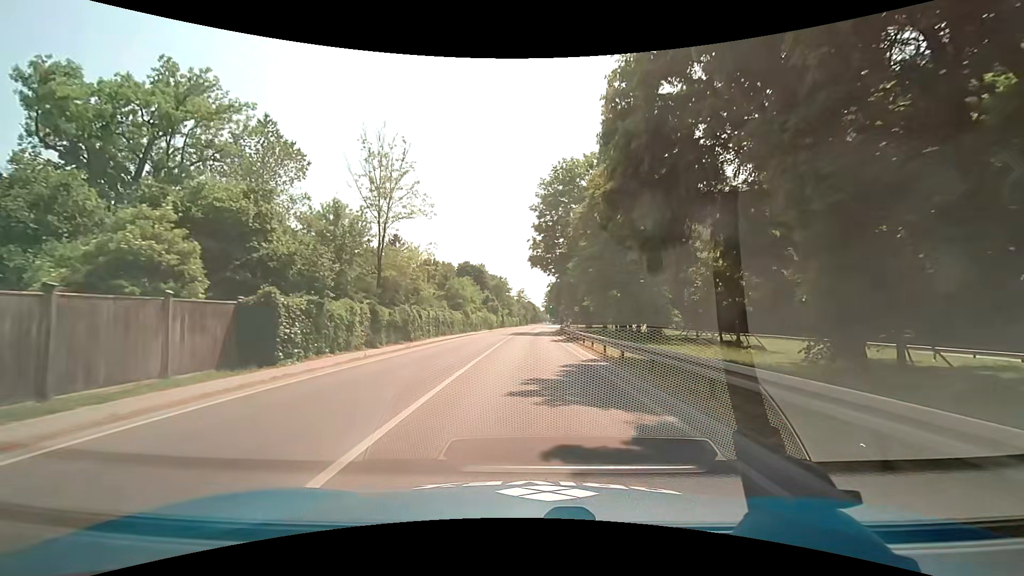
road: secondary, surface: asphalt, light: Day
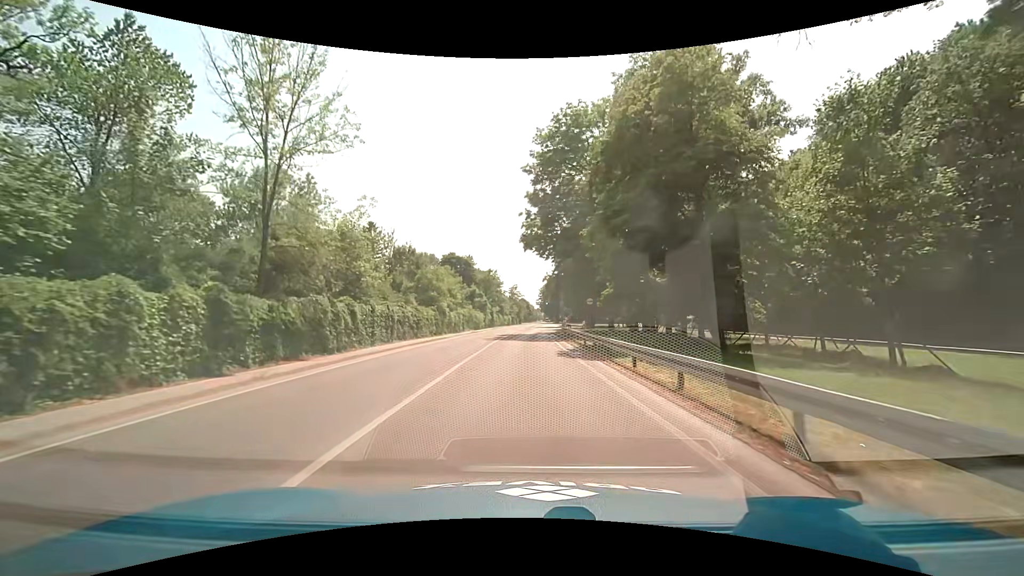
(0.0, +15.2) m; 0°
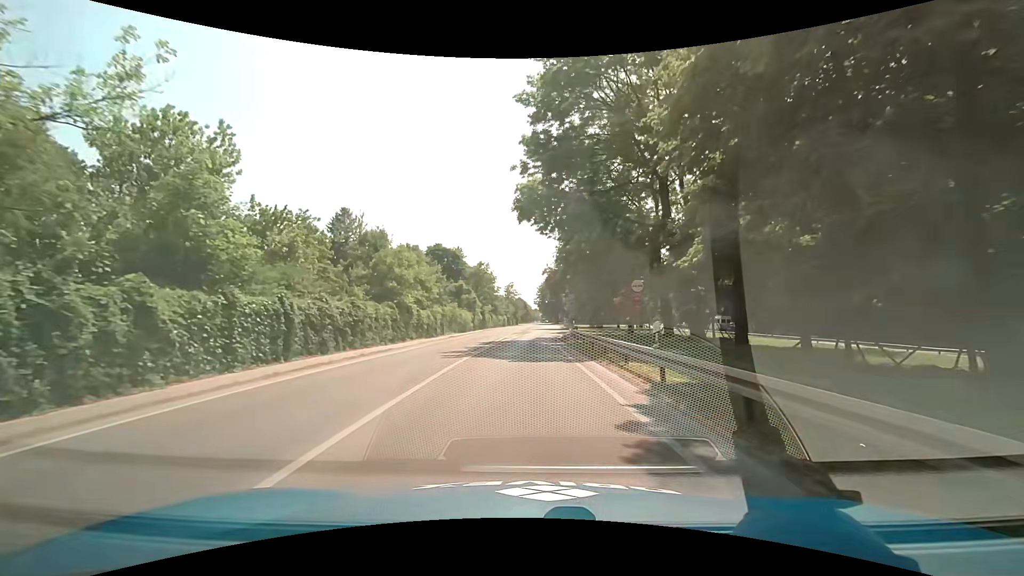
(+0.1, +15.3) m; 0°
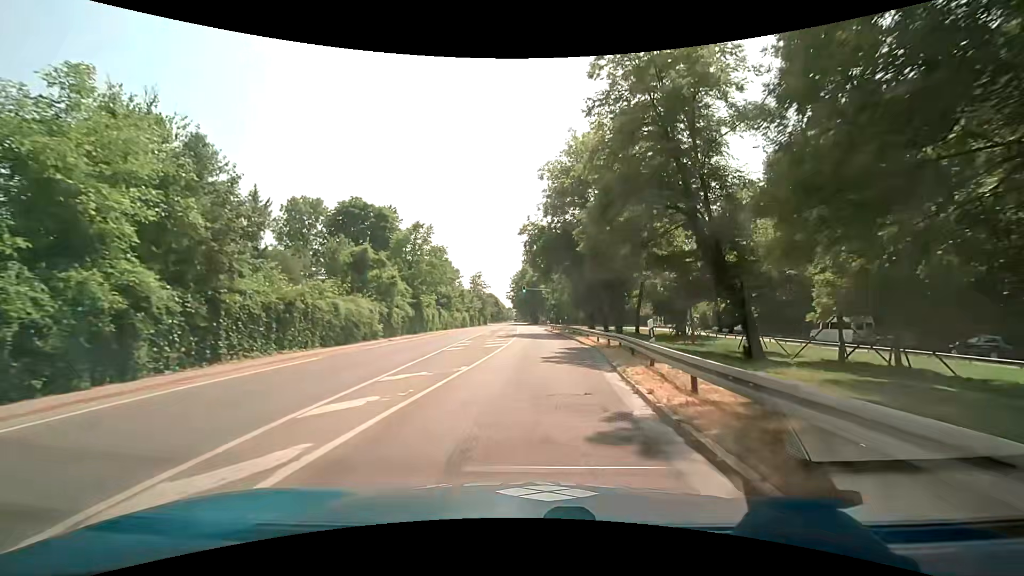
(+0.7, +38.1) m; +3°
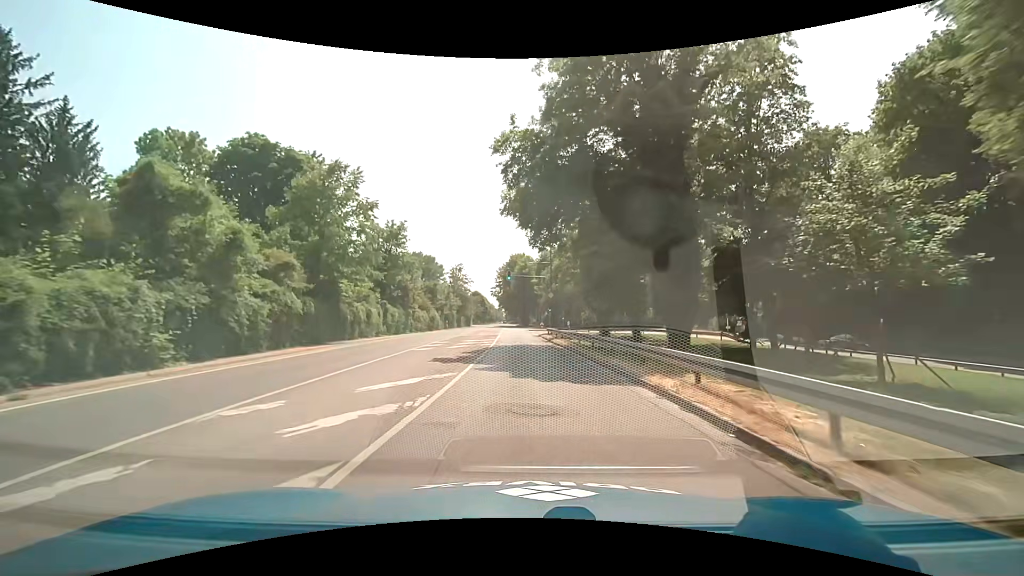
(+0.3, +22.8) m; +1°
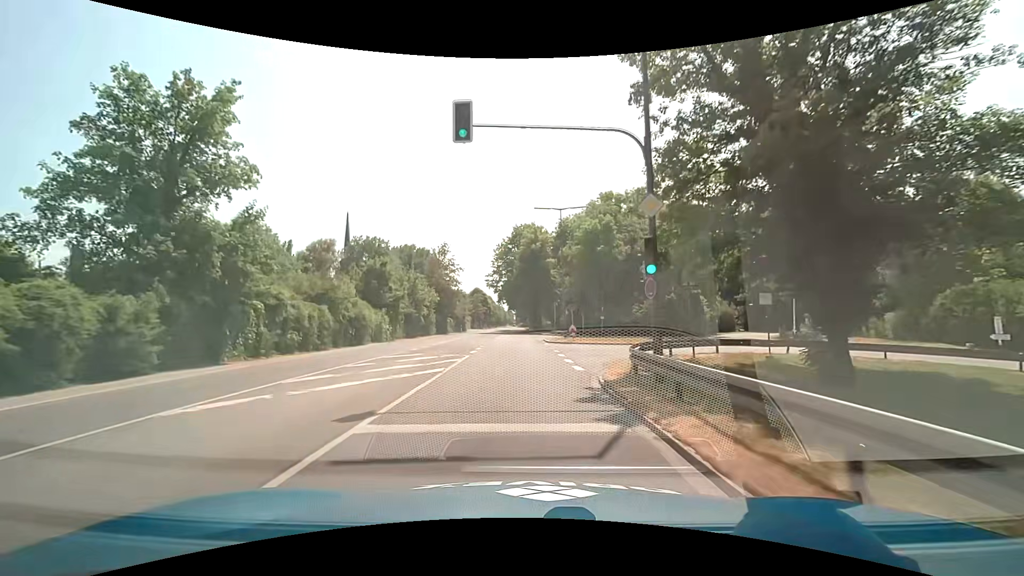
(-0.2, +38.0) m; -1°
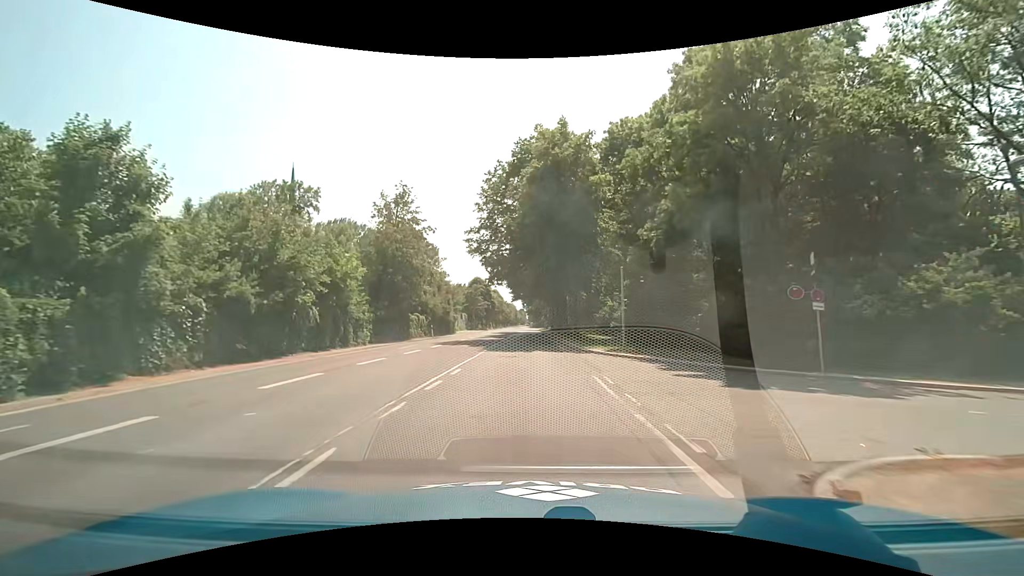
(-0.8, +38.0) m; -2°
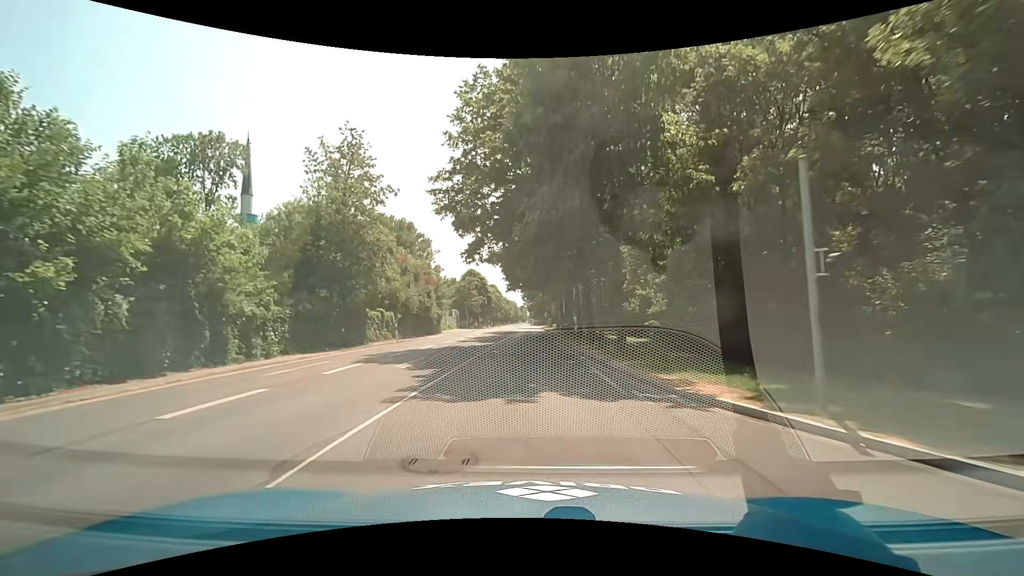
(0.0, +15.2) m; 0°
(0, +10) (0, +20) (0, +30) (0, +40) (0, +50) (0, +60) (0, +70) (0, +80) (0, +90) (0, +100) m
